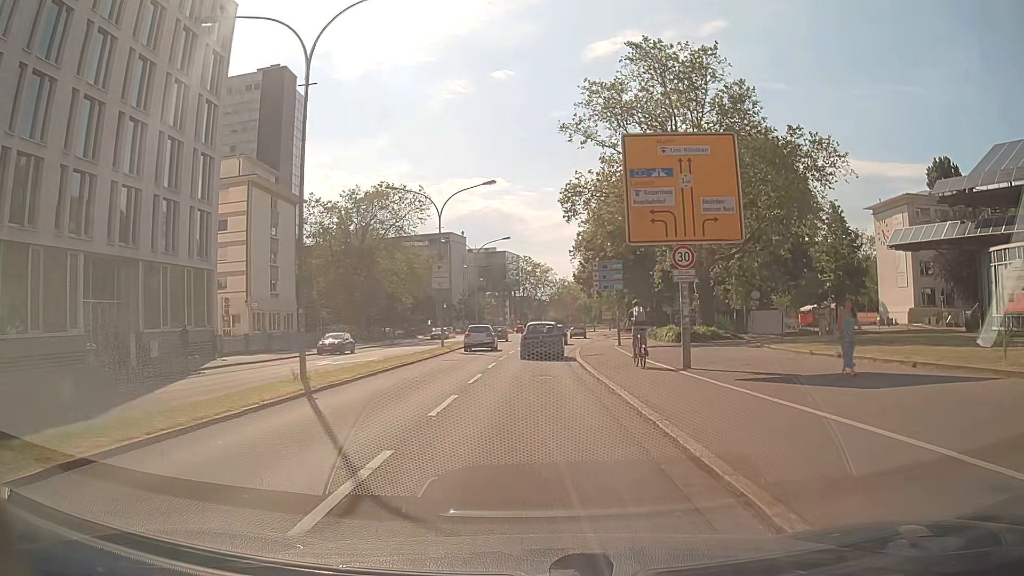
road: primary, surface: asphalt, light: Day
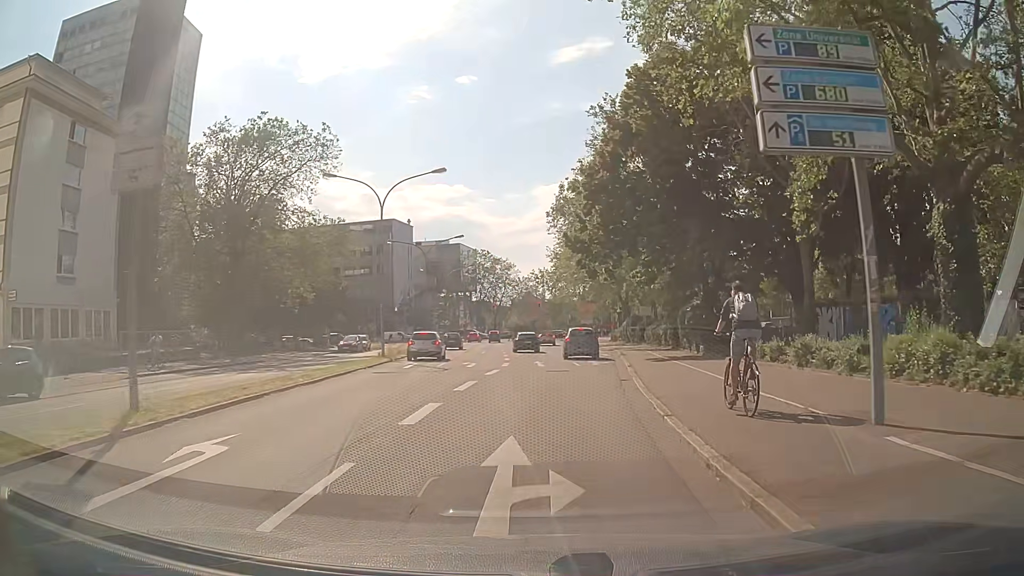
(+0.2, +30.5) m; +3°
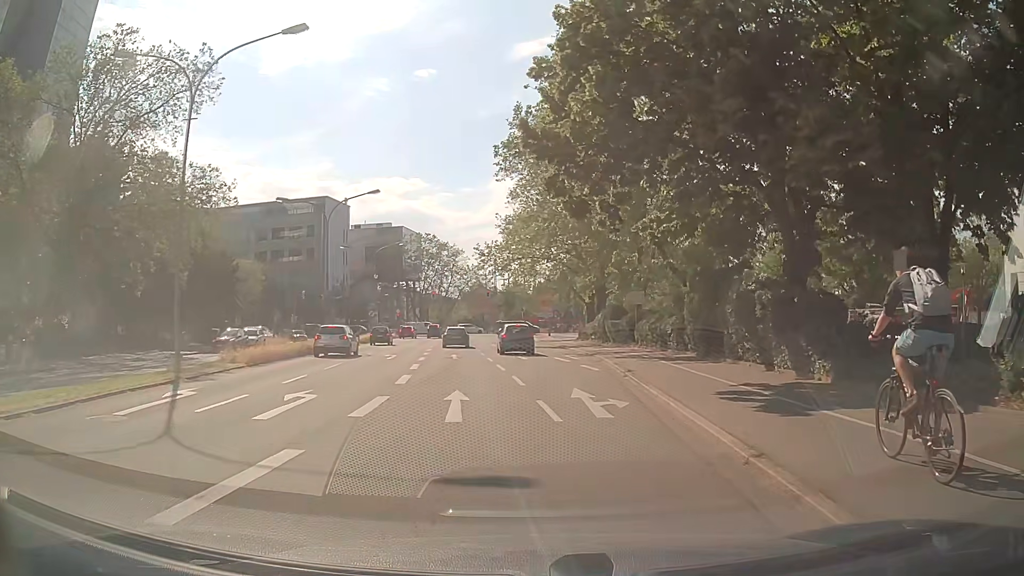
(+0.7, +17.4) m; +5°
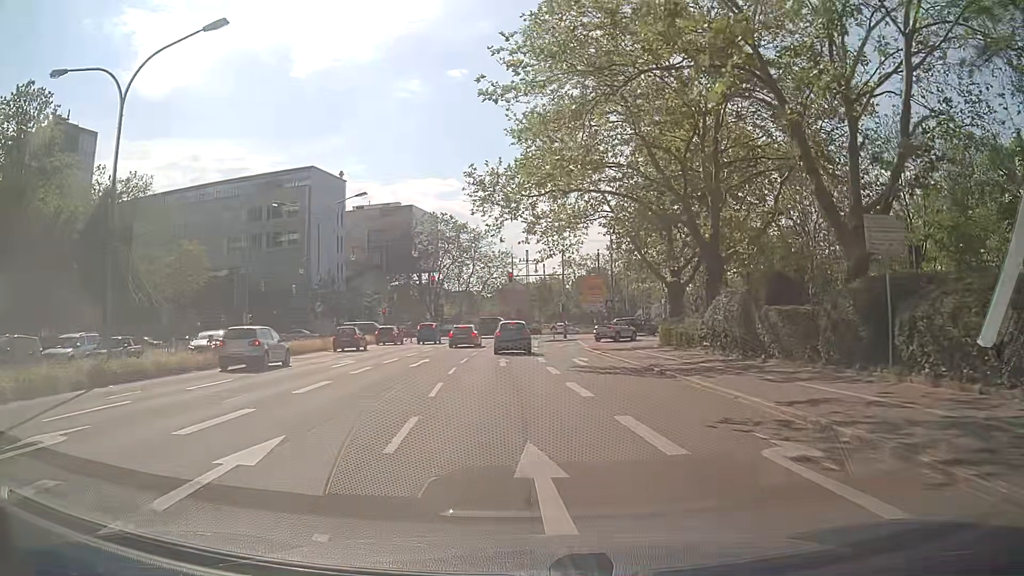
(-0.8, +26.3) m; -4°
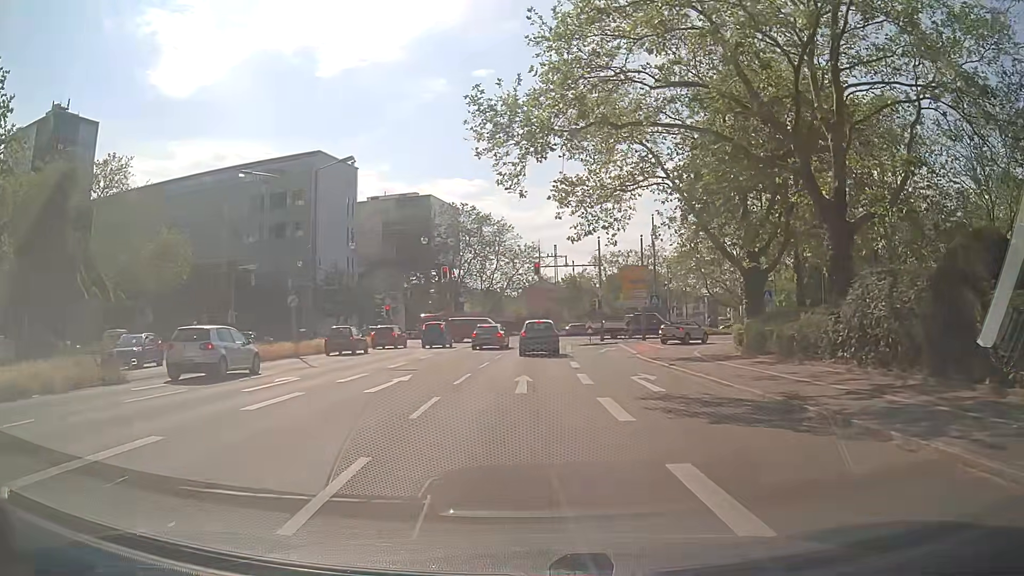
(-0.2, +9.5) m; -1°
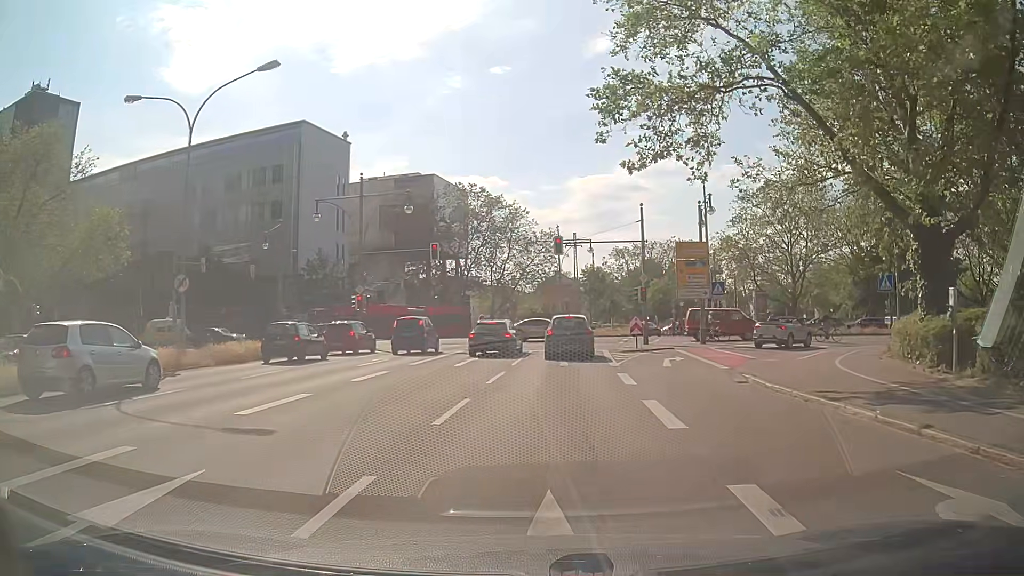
(-0.5, +12.9) m; -2°
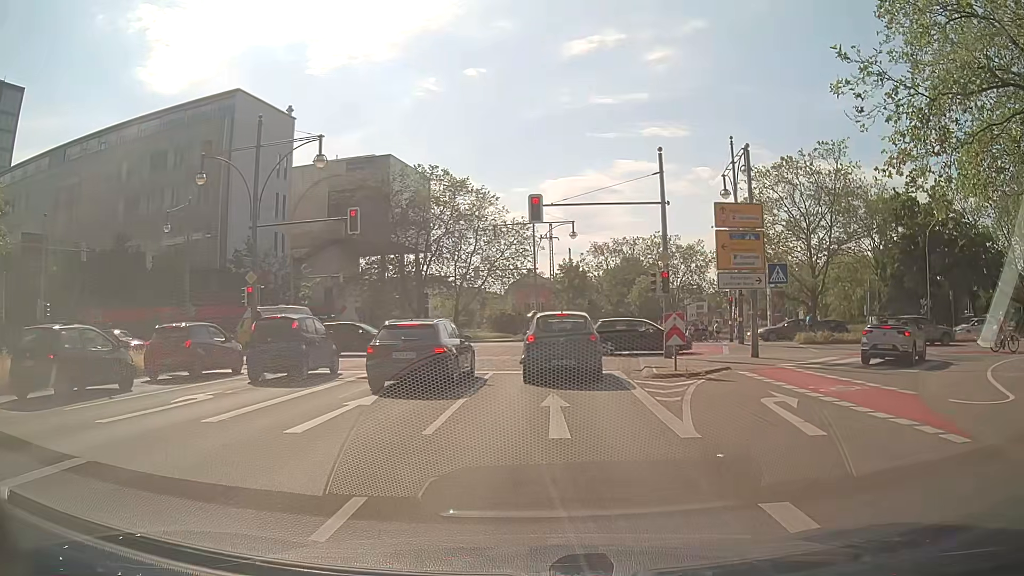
(+0.3, +12.3) m; +3°
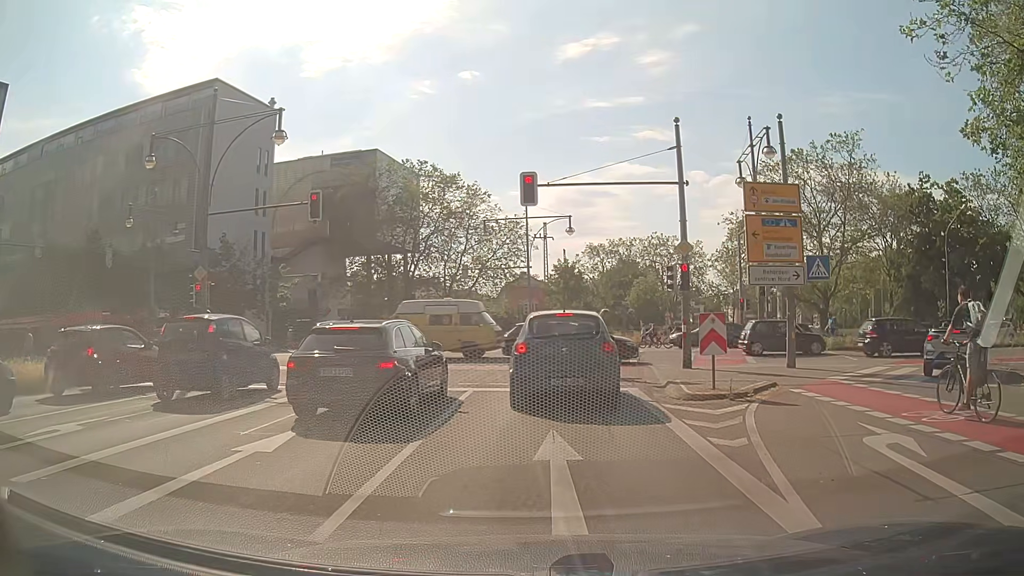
(0.0, +4.0) m; 0°
